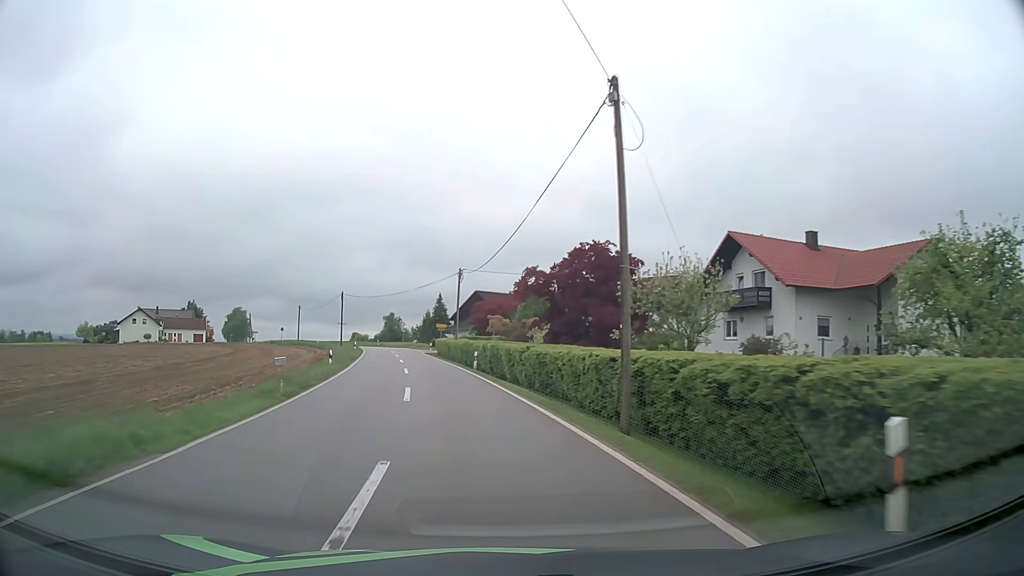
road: tertiary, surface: asphalt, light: Day
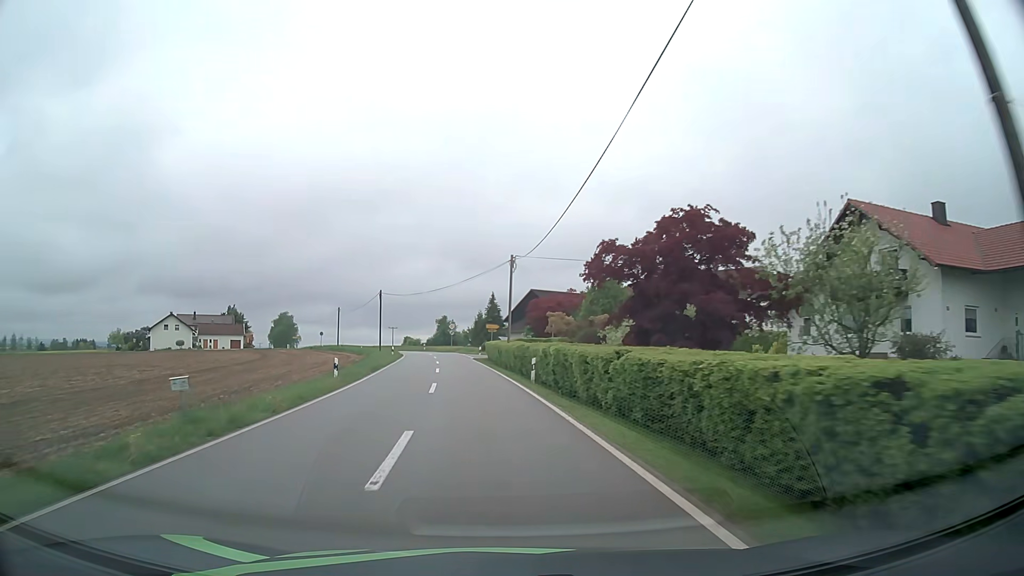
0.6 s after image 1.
(-0.4, +9.1) m; -5°
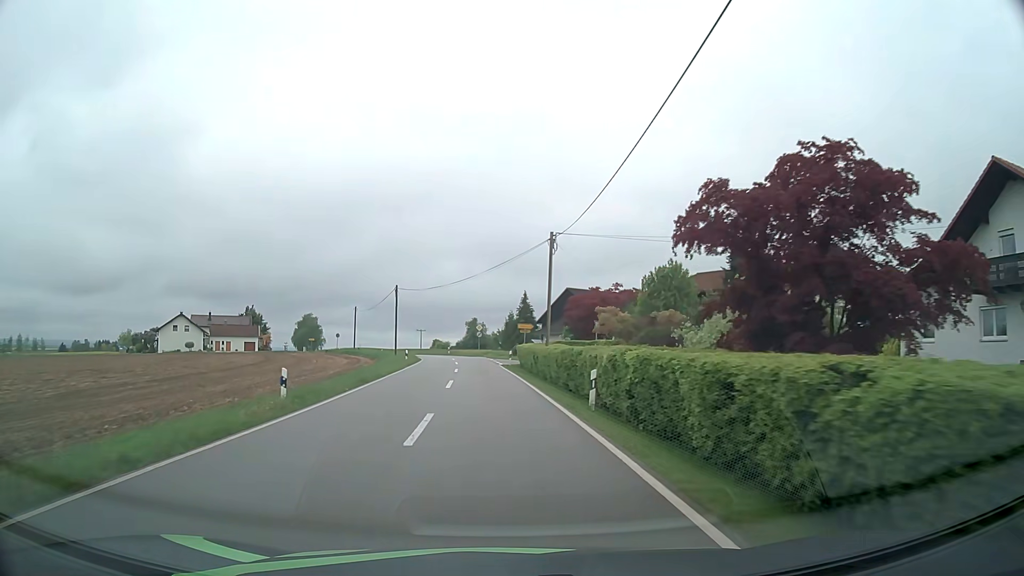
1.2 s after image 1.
(-0.3, +9.3) m; -3°
(0, +10) (0, +20) (-1, +30) (-1, +40) (-2, +50) (-3, +60) (-5, +70) (-8, +79) (-12, +88) (-17, +97) m
